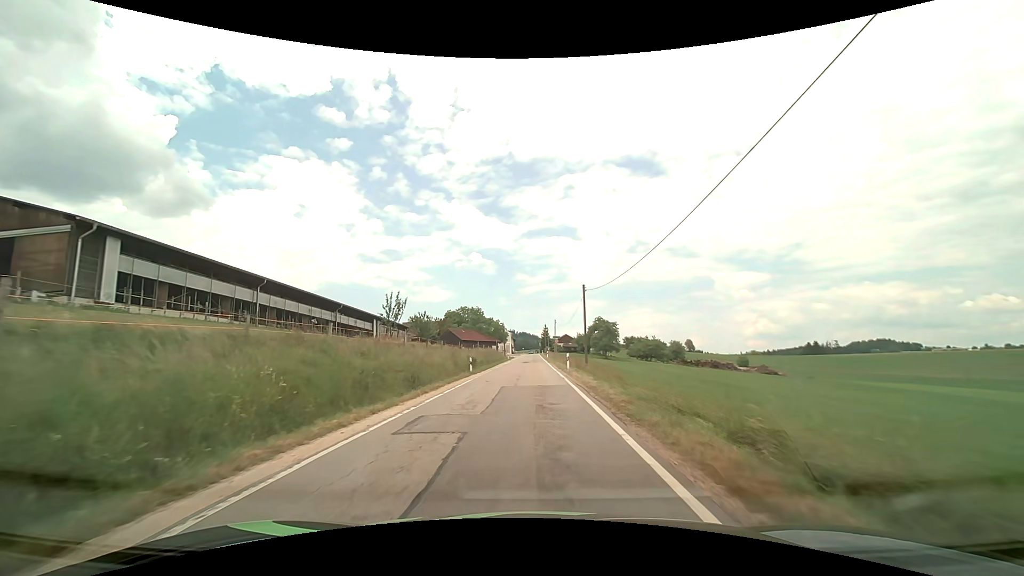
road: tertiary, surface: asphalt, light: Day
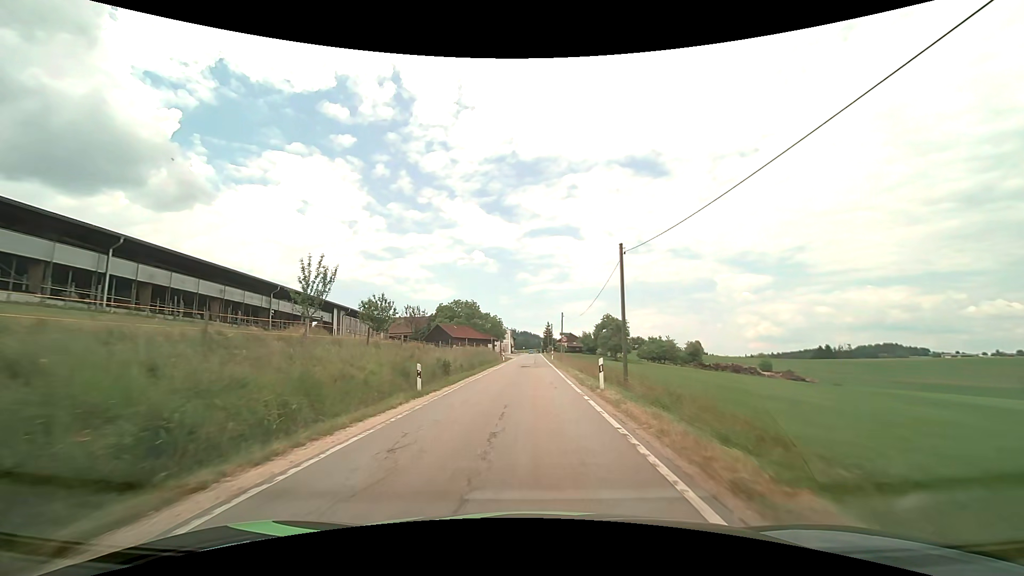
(0.0, +14.5) m; 0°
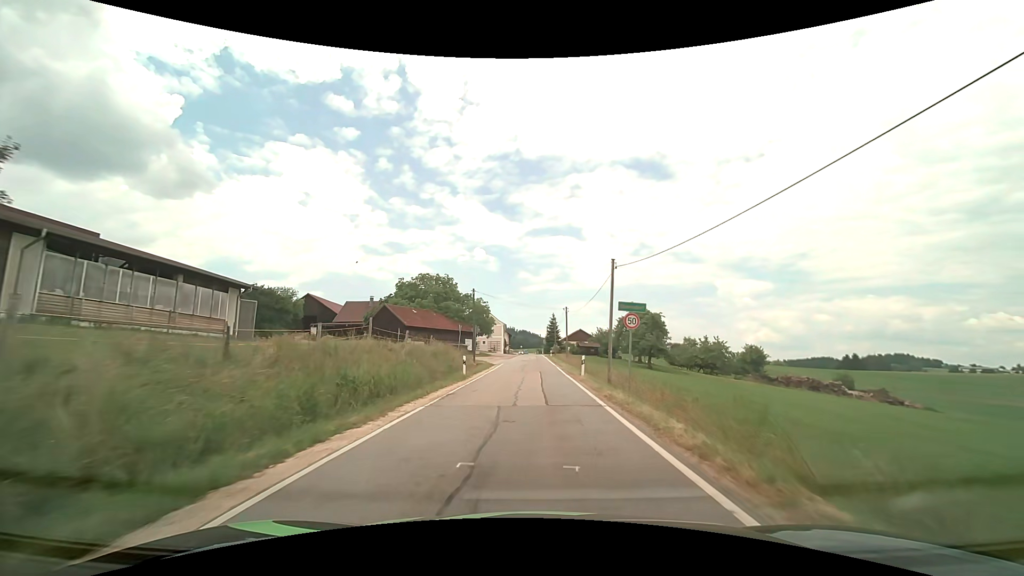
(-0.2, +36.8) m; 0°
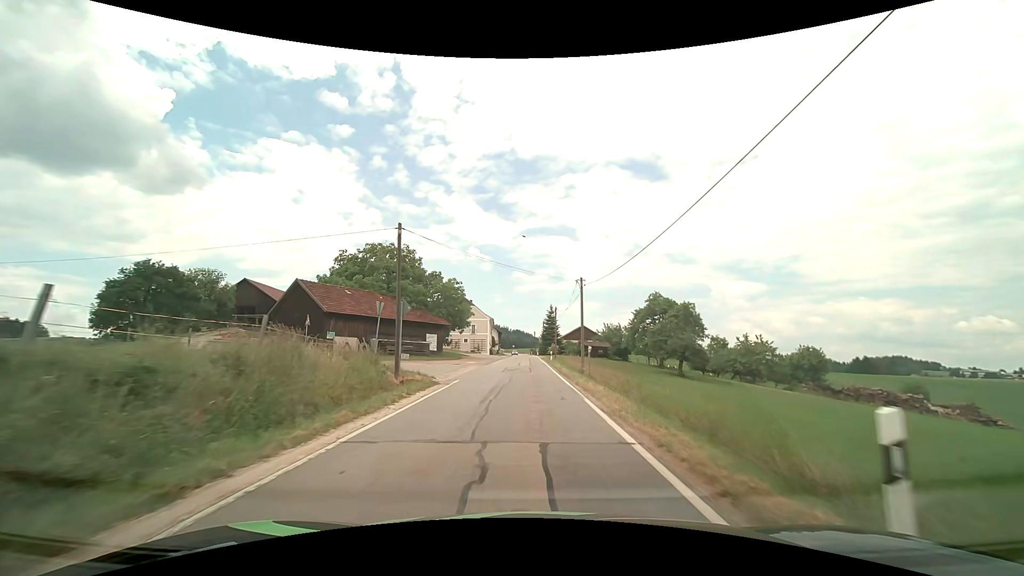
(+0.2, +22.4) m; +1°
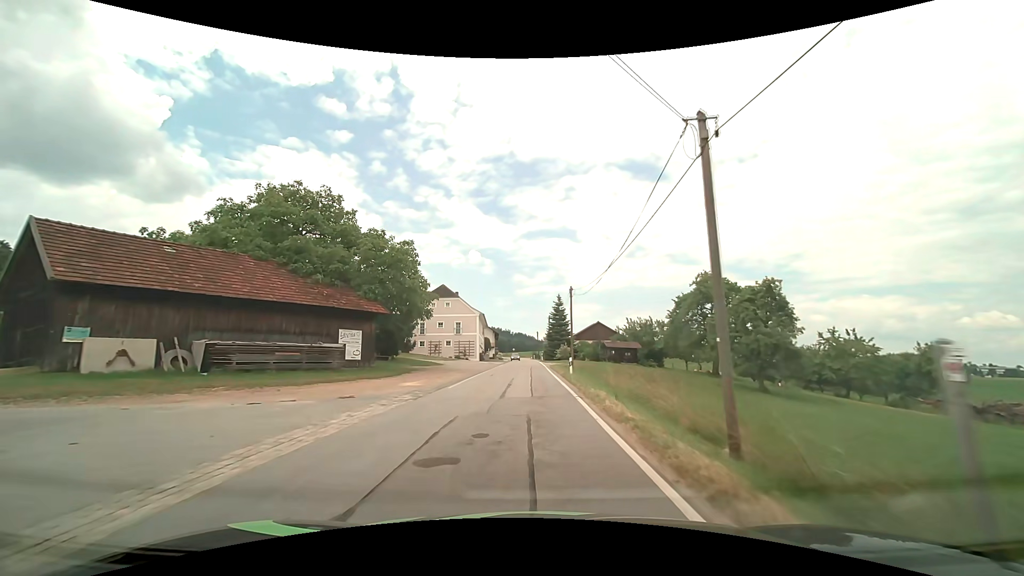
(0.0, +22.6) m; 0°
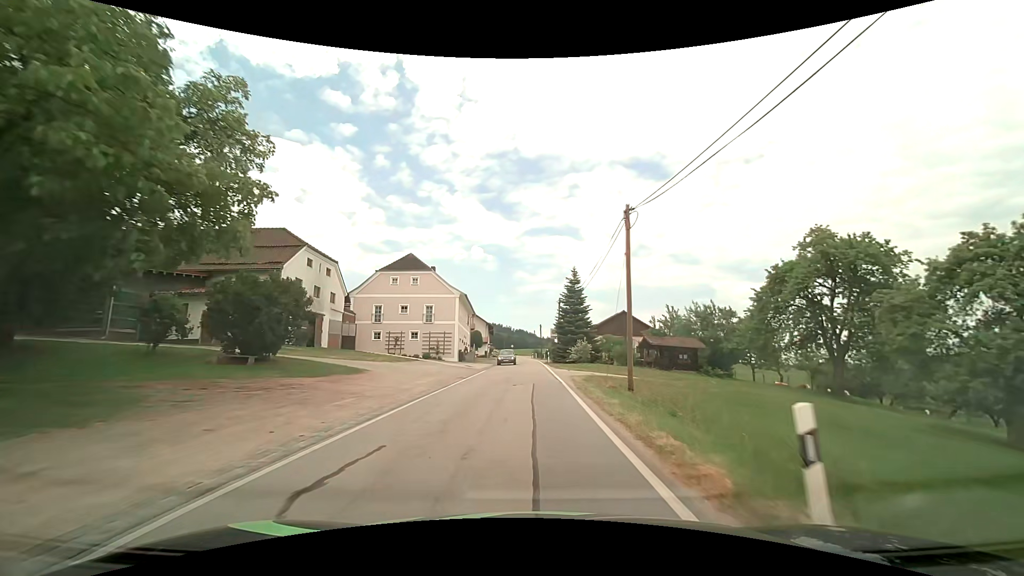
(-0.1, +22.7) m; 0°
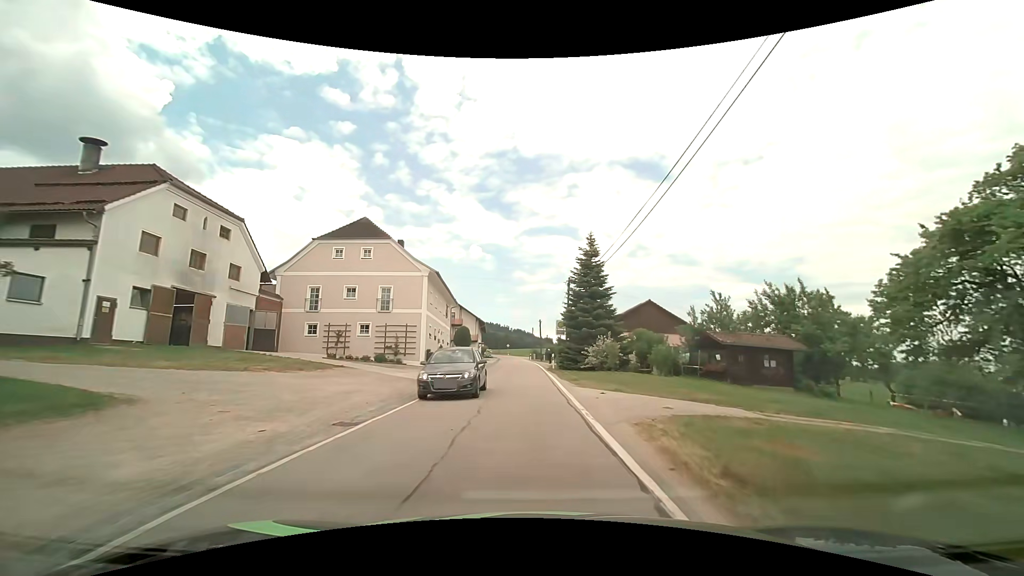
(+0.1, +15.2) m; 0°
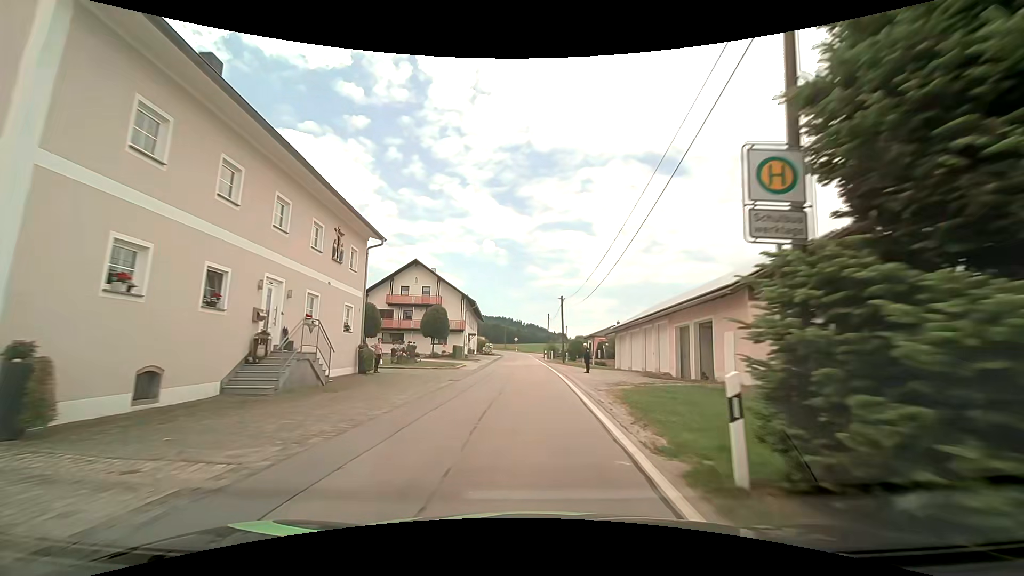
(-0.2, +30.7) m; -1°
(0, +10) (0, +20) (0, +30) (-1, +40) (-1, +50) (-1, +60) (-1, +70) (-1, +80) (-2, +90) (-3, +100) m
